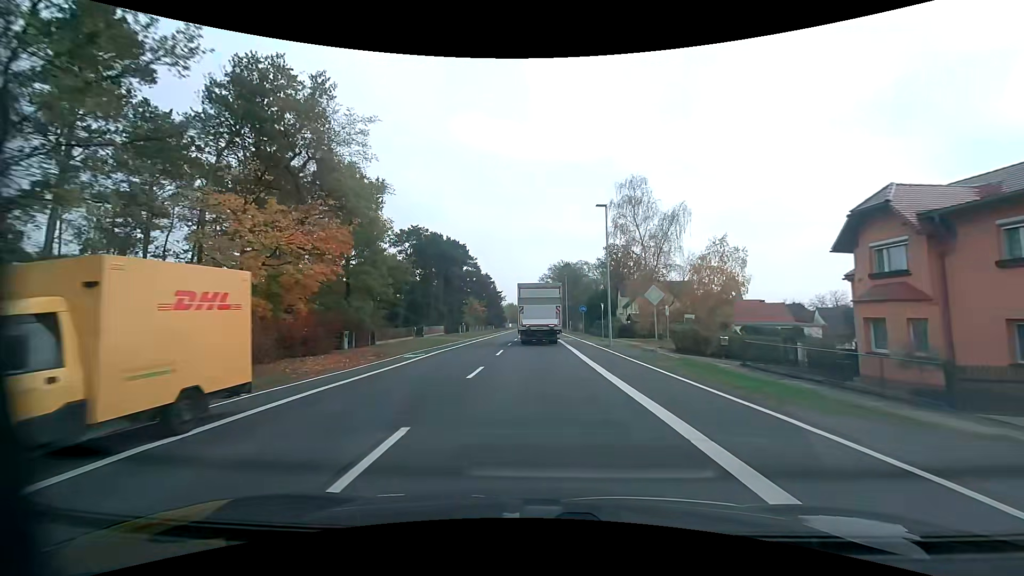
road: primary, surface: asphalt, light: Day
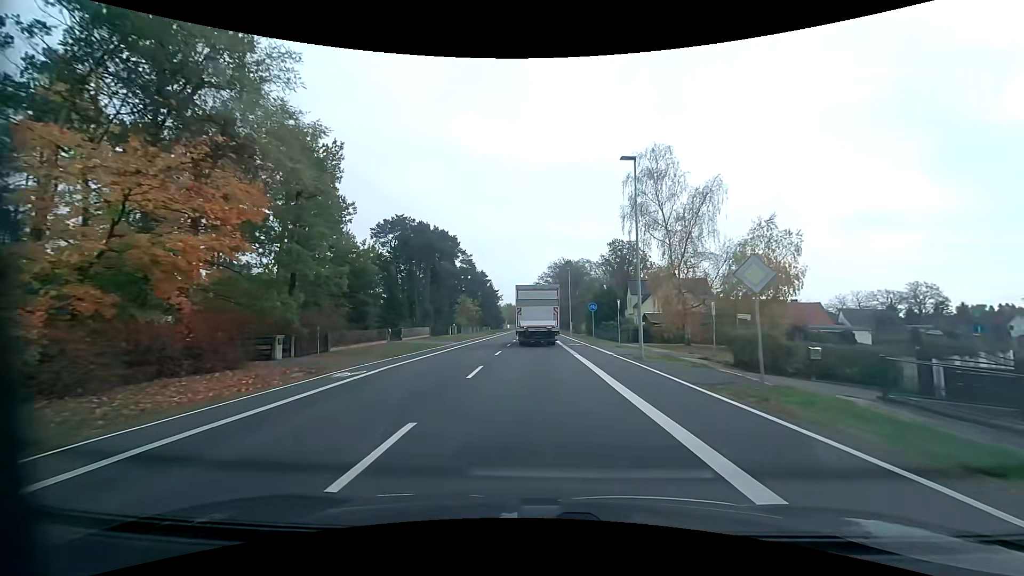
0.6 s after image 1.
(0.0, +8.5) m; 0°
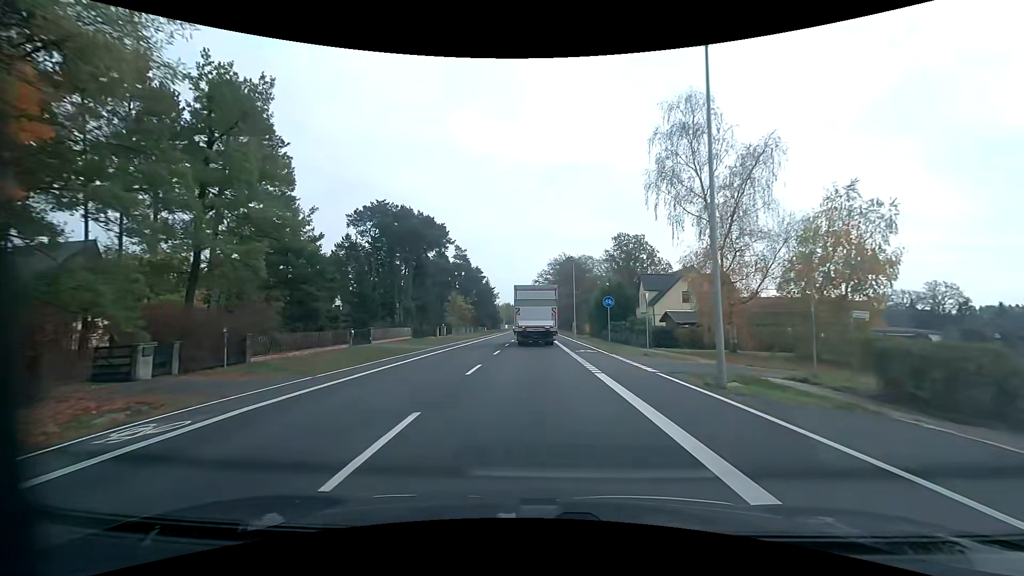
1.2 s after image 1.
(0.0, +8.5) m; 0°
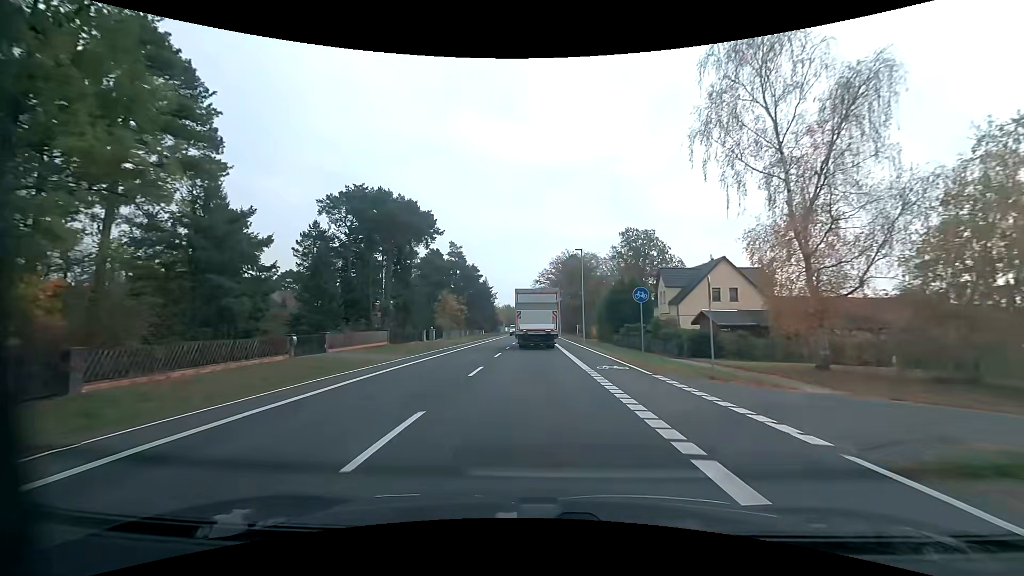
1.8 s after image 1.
(0.0, +8.5) m; 0°
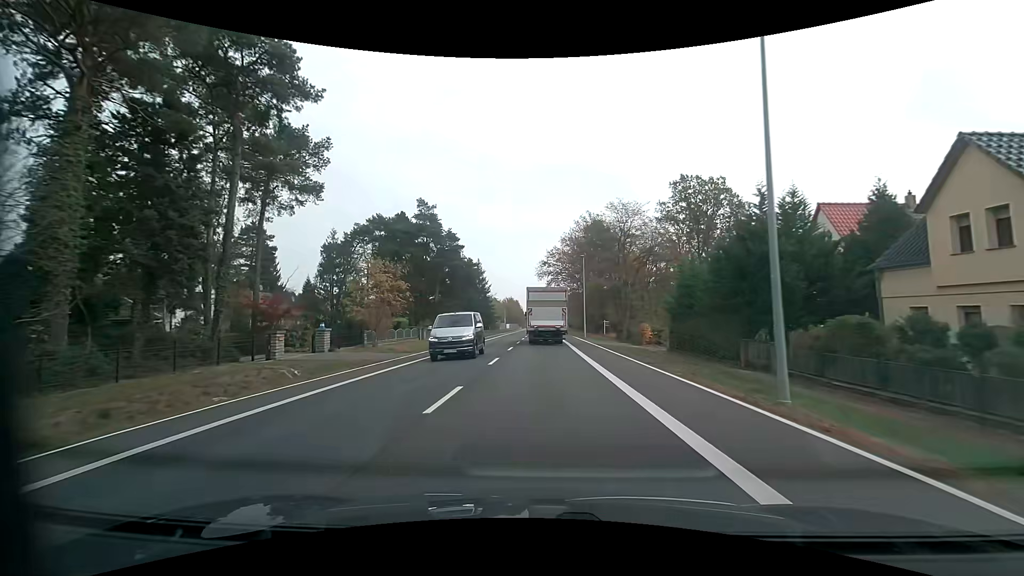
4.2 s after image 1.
(-0.1, +33.6) m; -1°
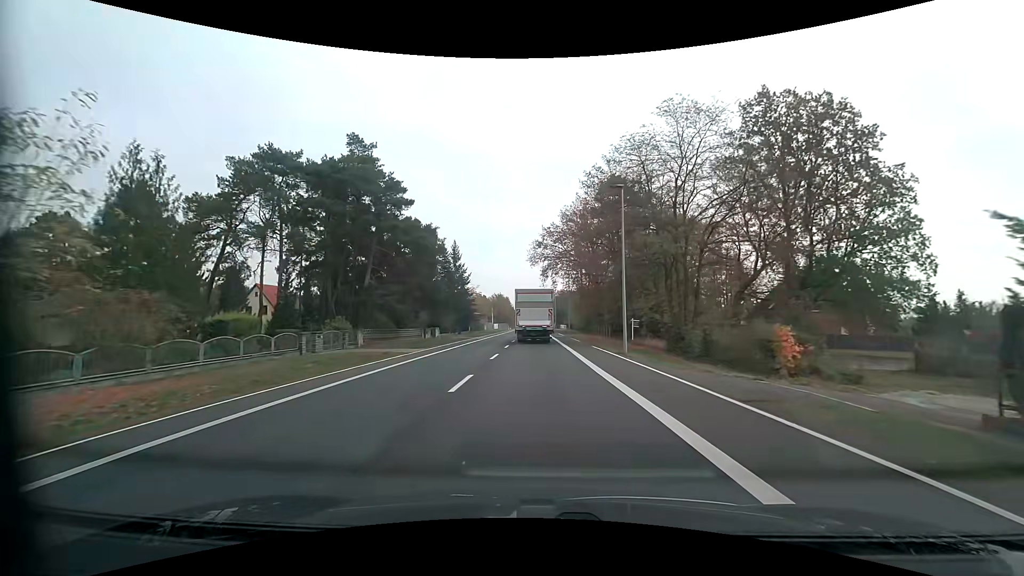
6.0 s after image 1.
(+0.1, +24.9) m; +1°
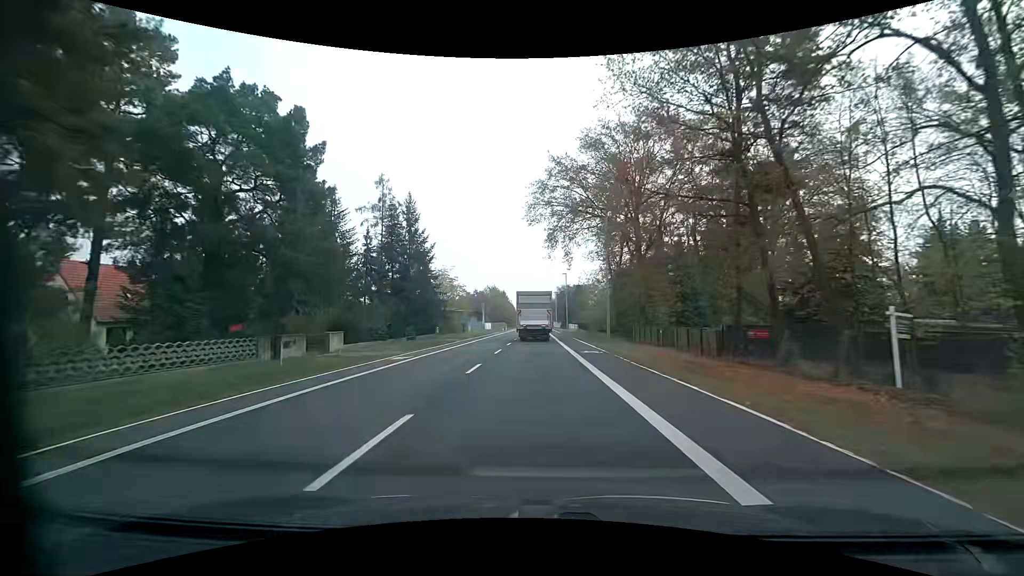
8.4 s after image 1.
(-0.1, +33.0) m; -1°
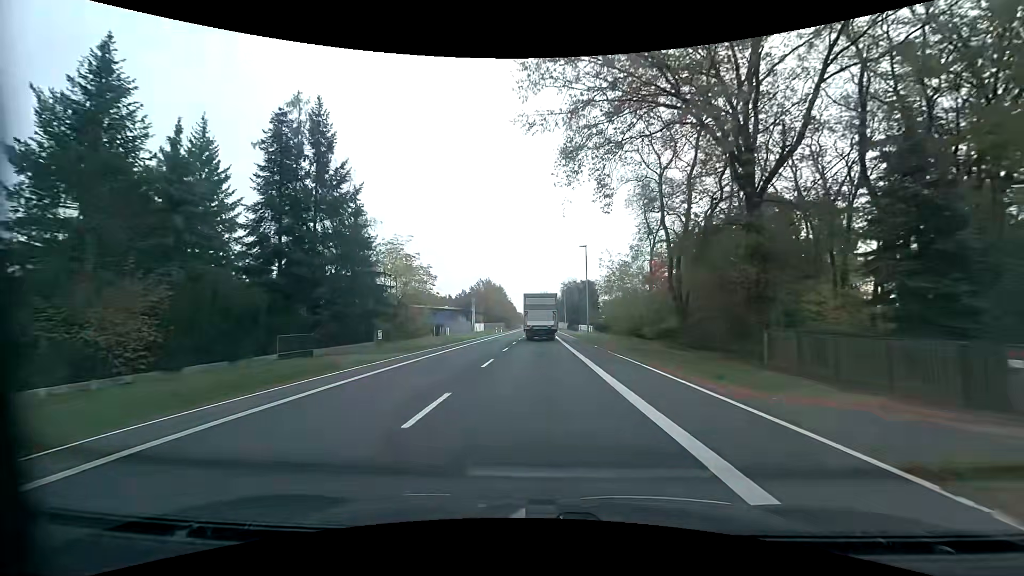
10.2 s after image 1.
(0.0, +24.8) m; 0°
(0, +10) (0, +20) (0, +30) (0, +40) (0, +50) (0, +60) (0, +70) (0, +80) (+1, +90) (+1, +100) m
